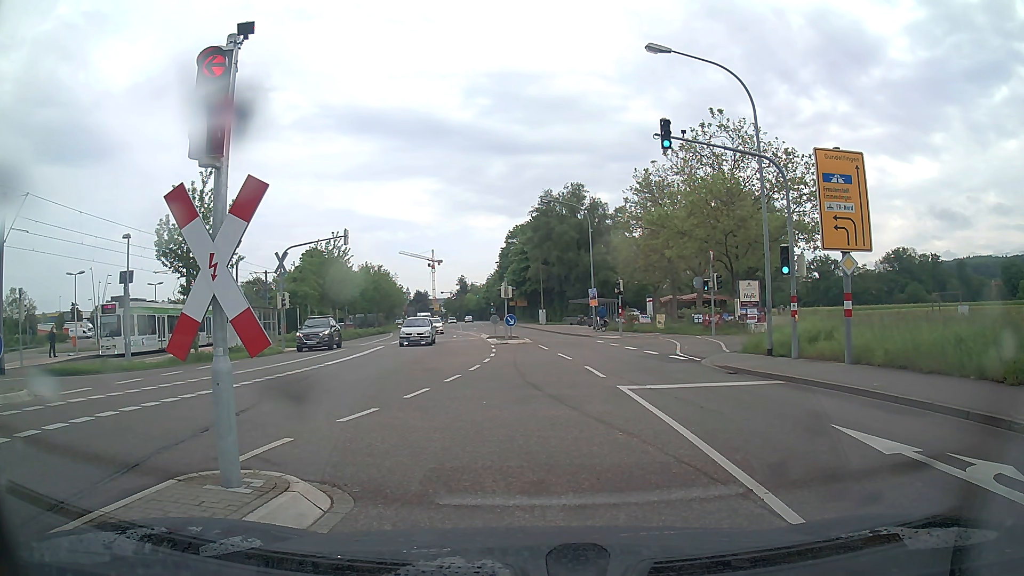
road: tertiary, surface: asphalt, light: Day
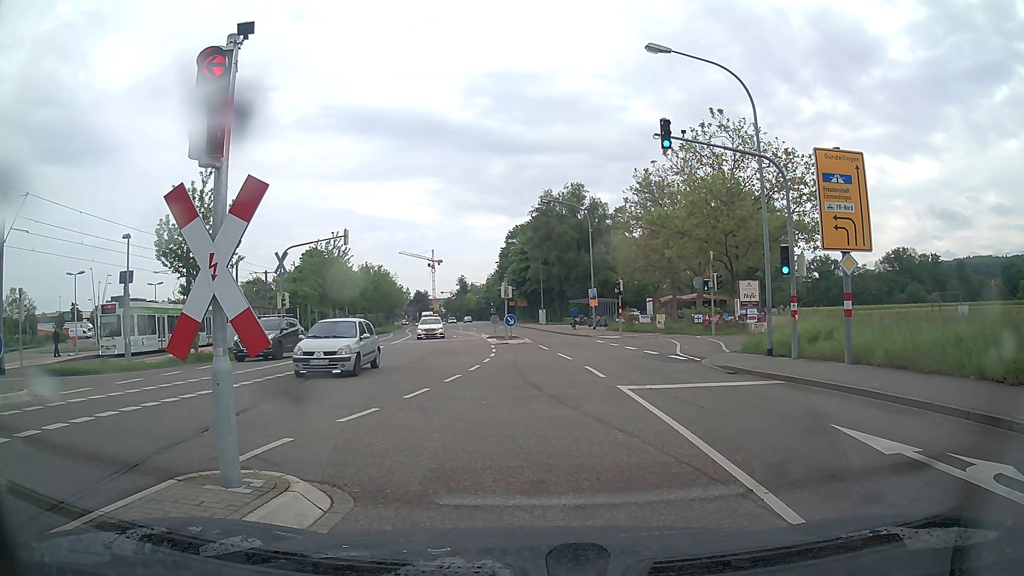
(0.0, 0.0) m; 0°
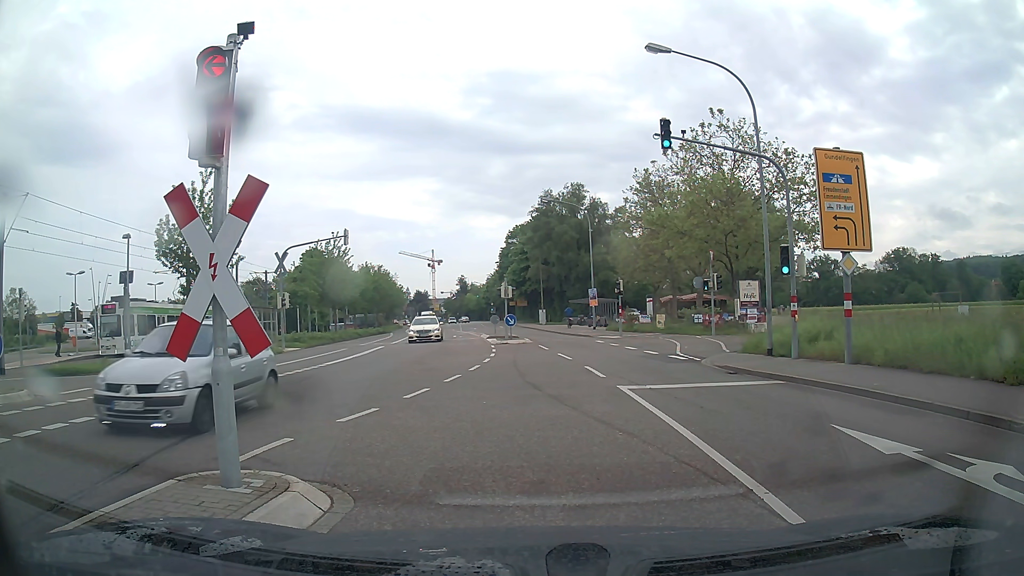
(0.0, 0.0) m; 0°
